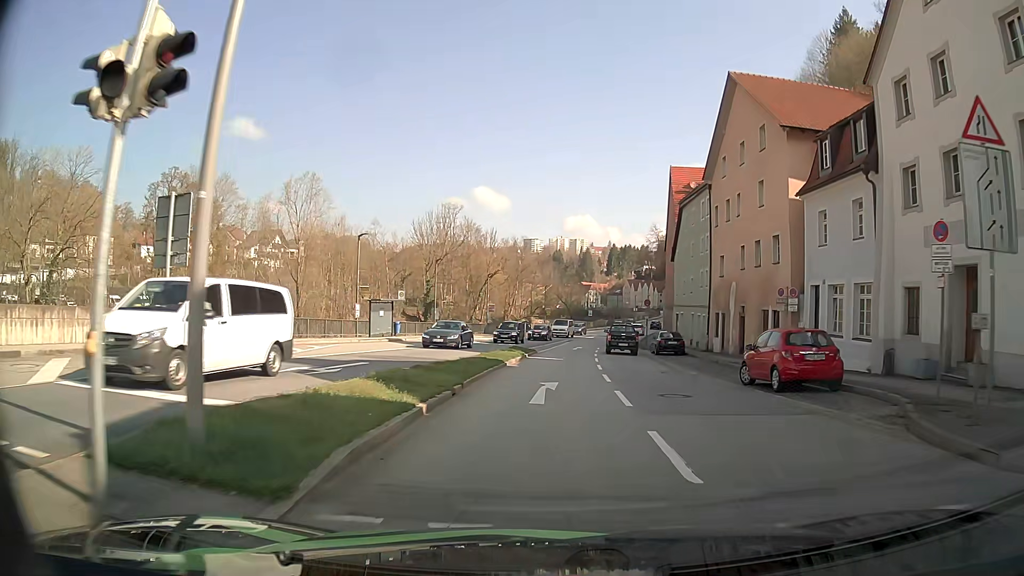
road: primary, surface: asphalt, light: Day
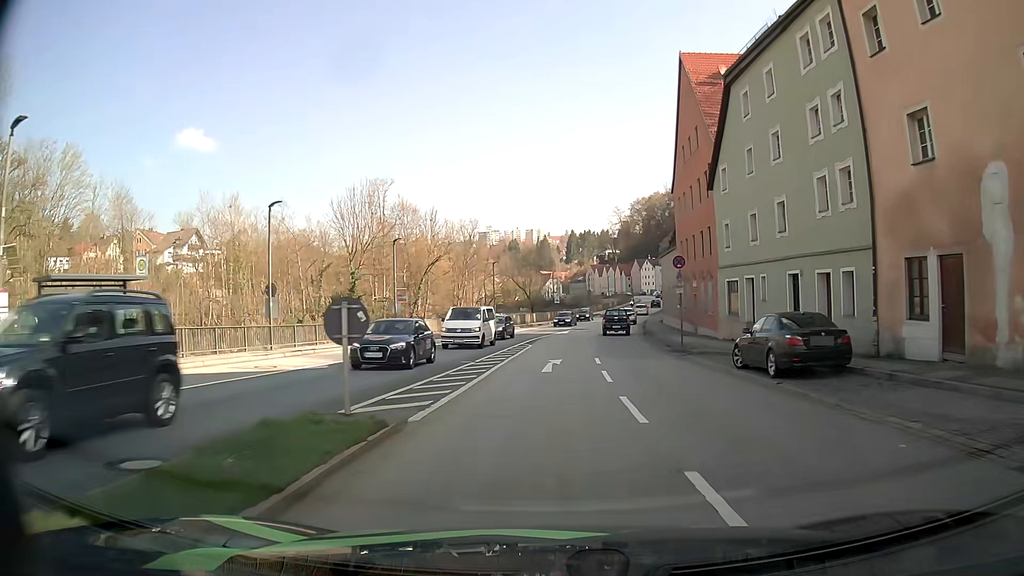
(+0.7, +27.2) m; +4°
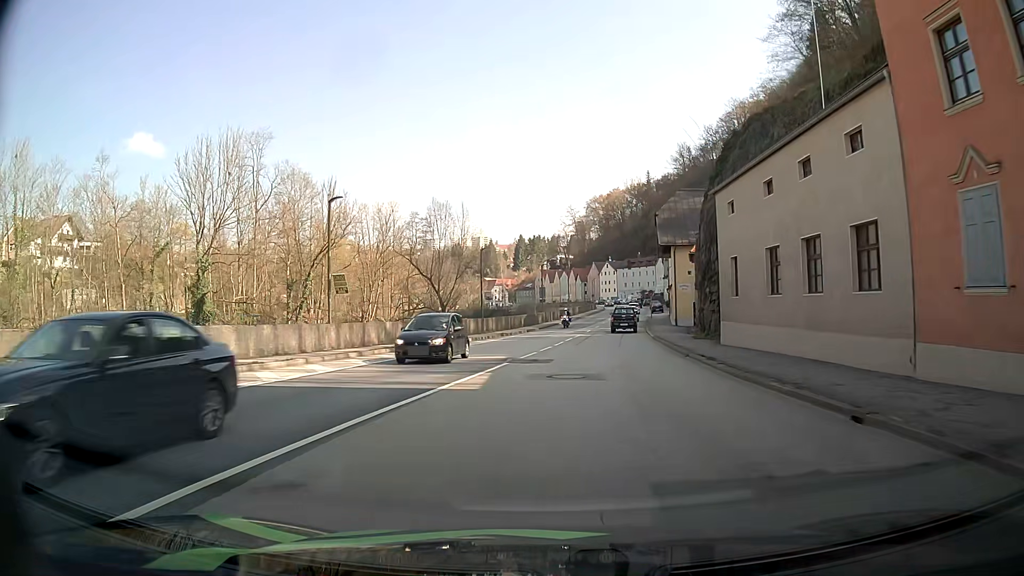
(+1.1, +37.0) m; +3°
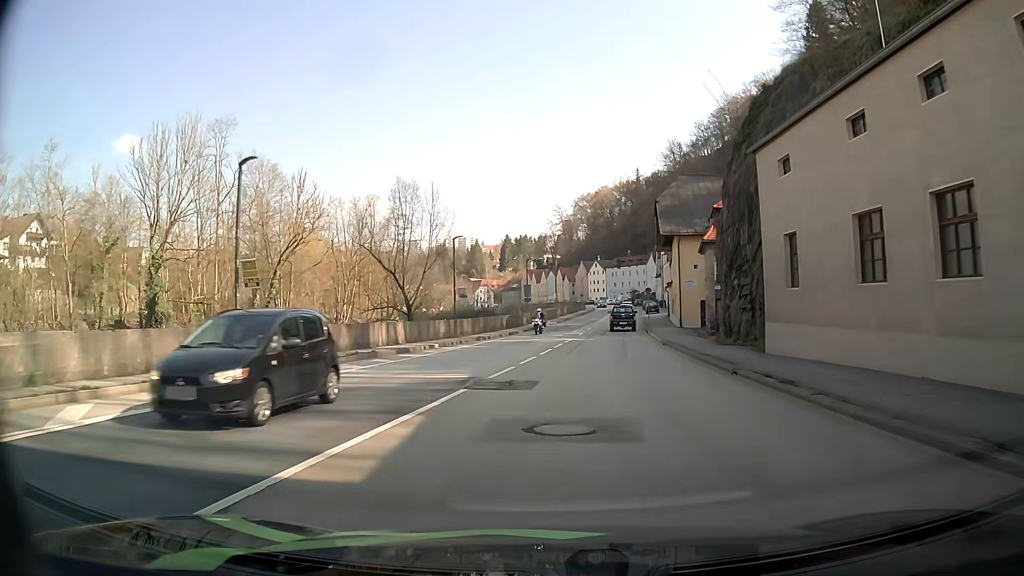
(+0.1, +7.5) m; +2°
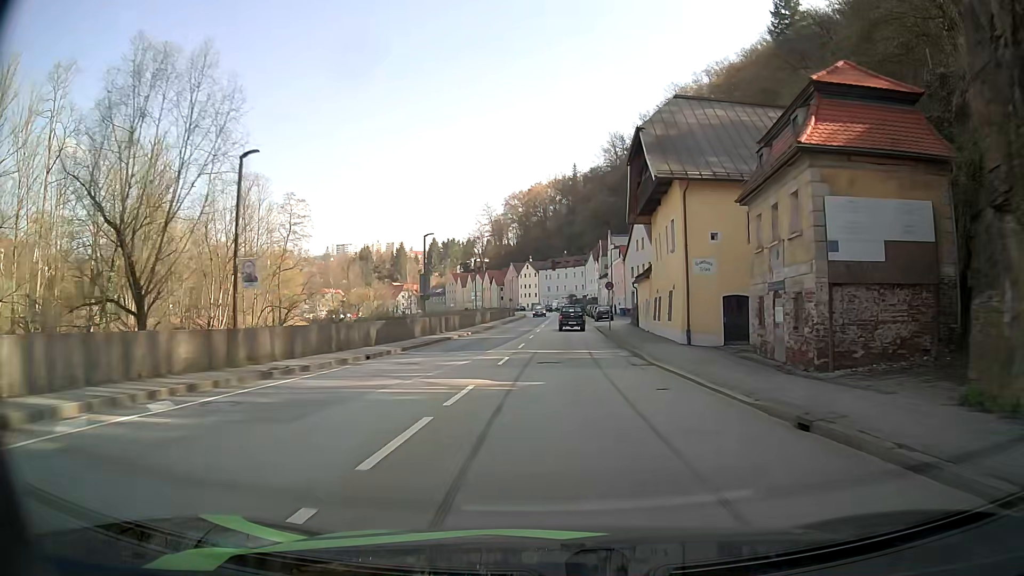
(+1.1, +22.8) m; +5°
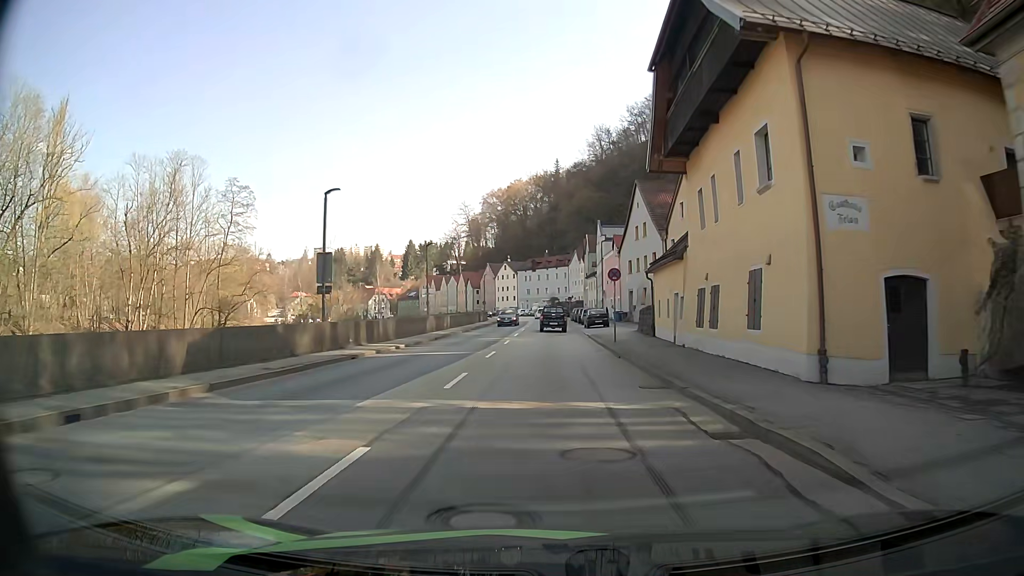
(+0.4, +15.6) m; +2°
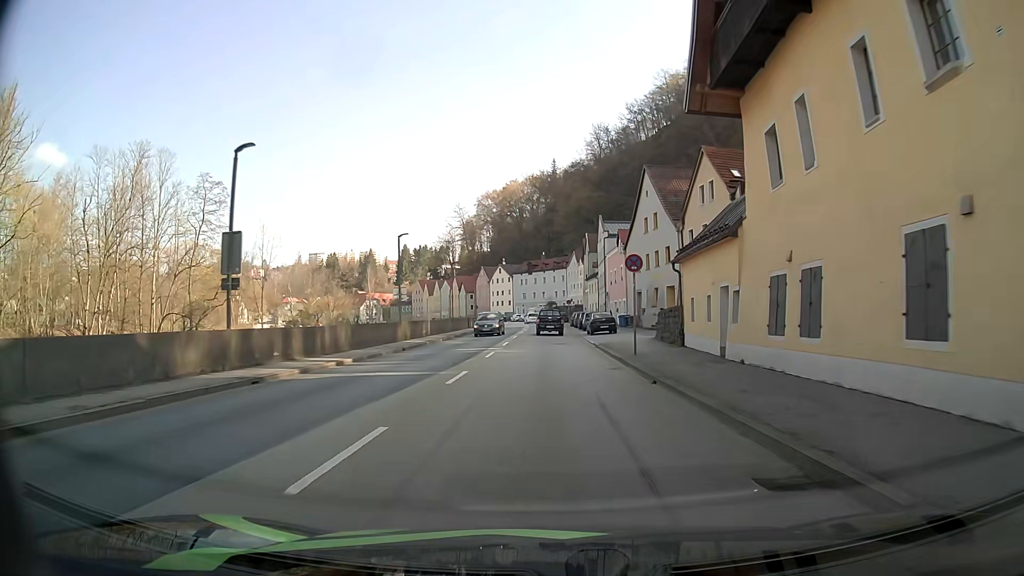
(0.0, +7.9) m; 0°
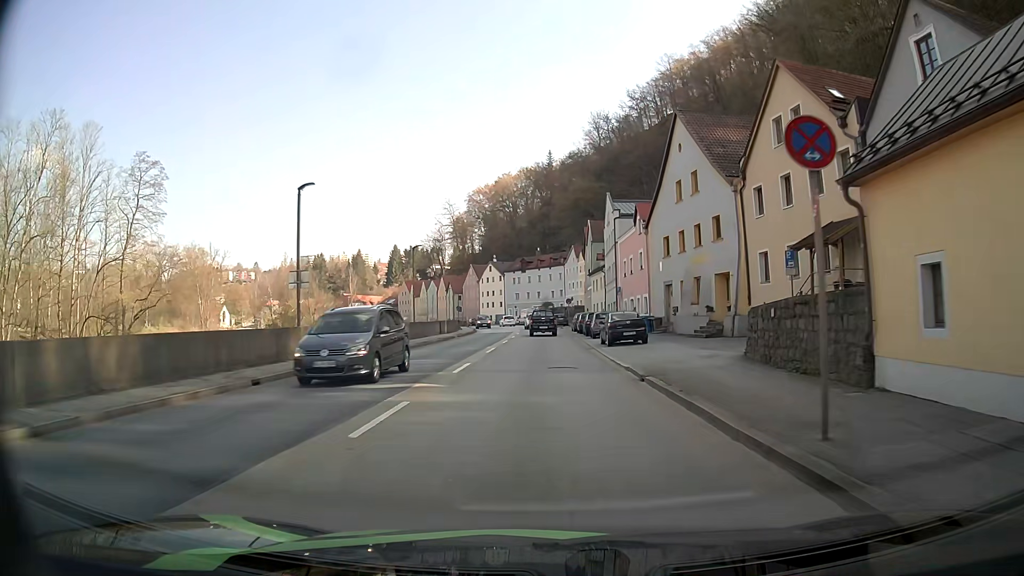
(+0.1, +15.5) m; 0°
(0, +10) (0, +20) (0, +30) (0, +40) (0, +50) (-1, +60) (-1, +70) (-2, +80) (-4, +90) (-6, +100) m
